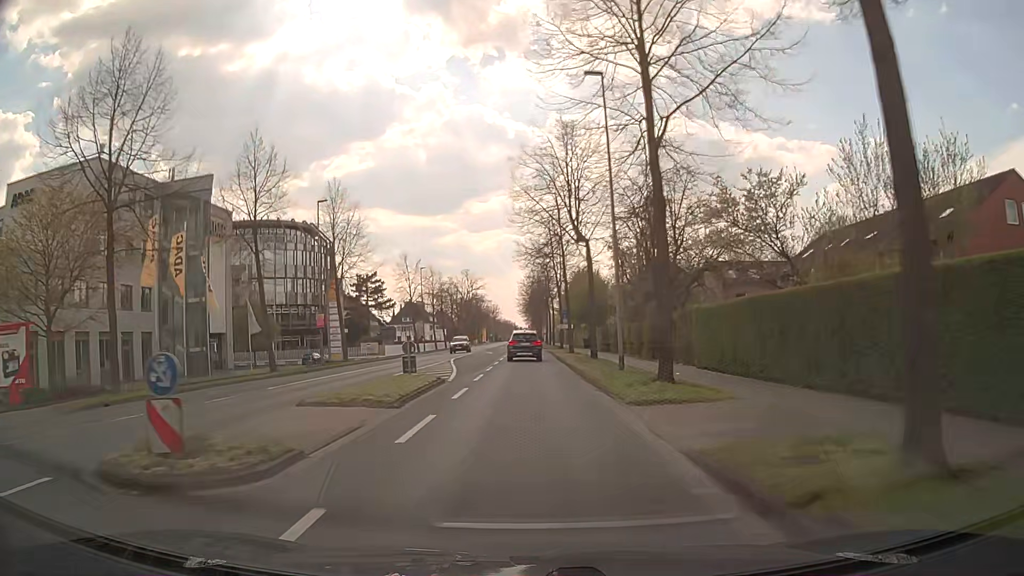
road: secondary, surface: asphalt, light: Day
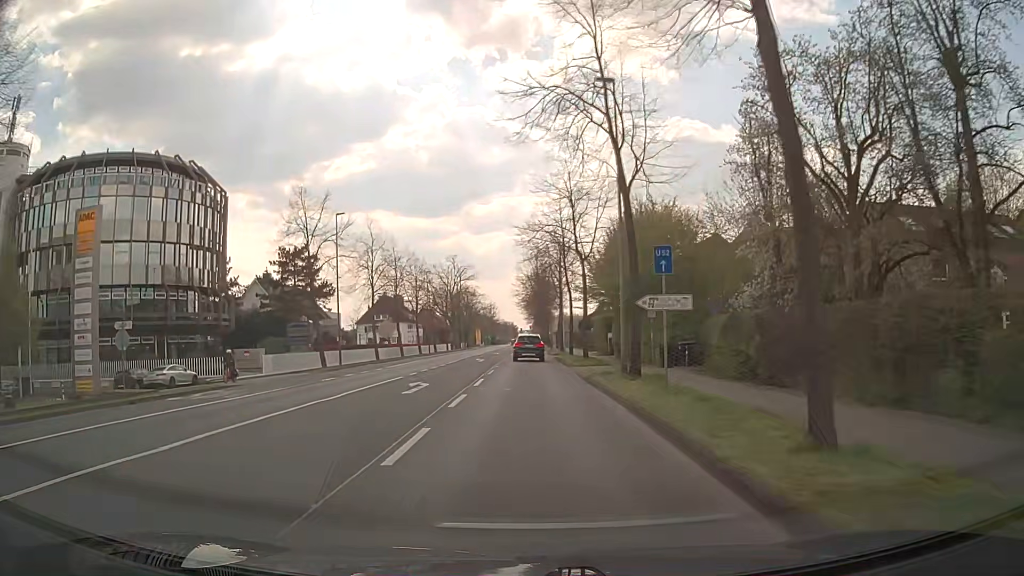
(-0.5, +38.3) m; -1°
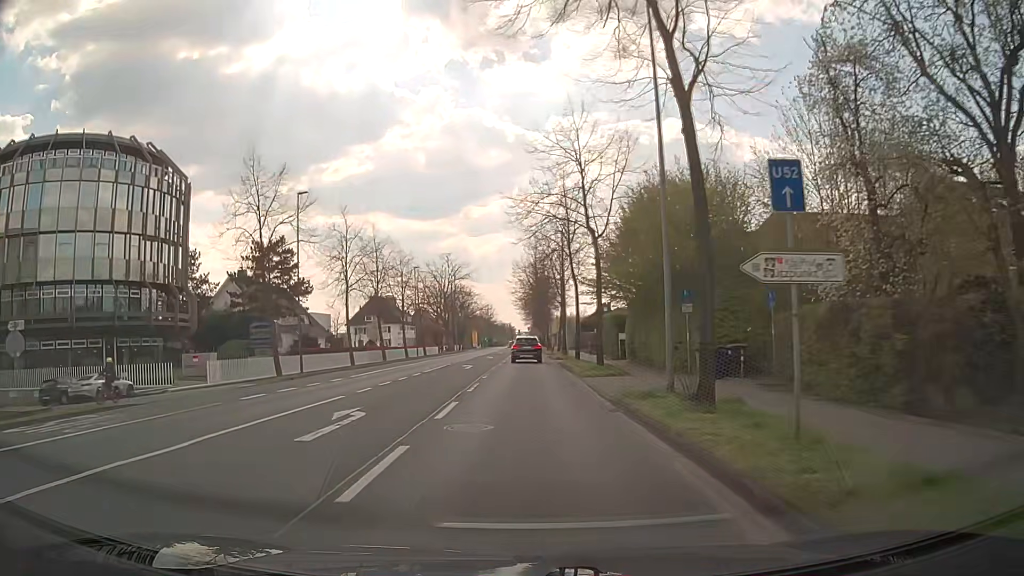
(+0.1, +7.7) m; 0°
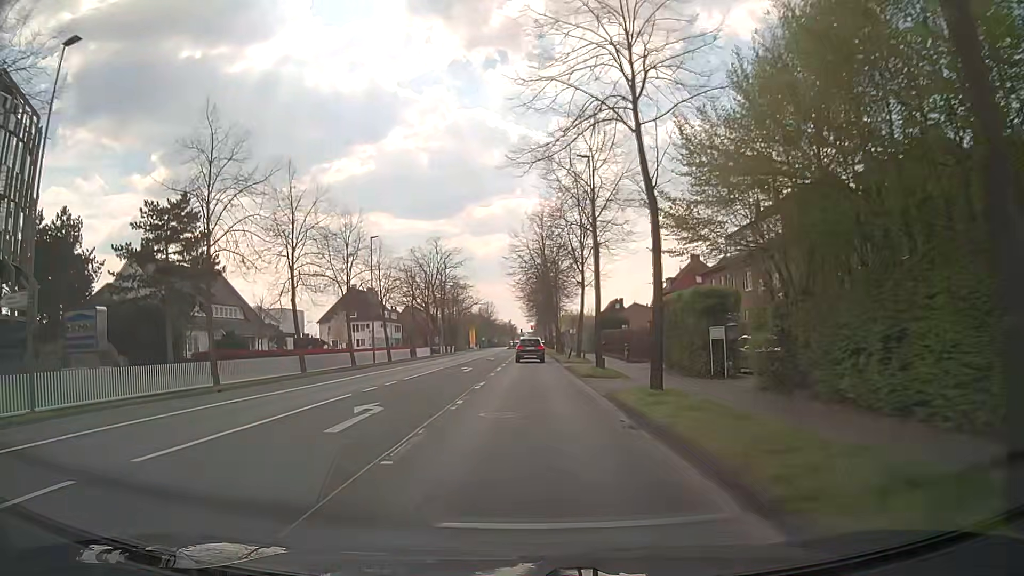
(+0.2, +23.1) m; 0°
